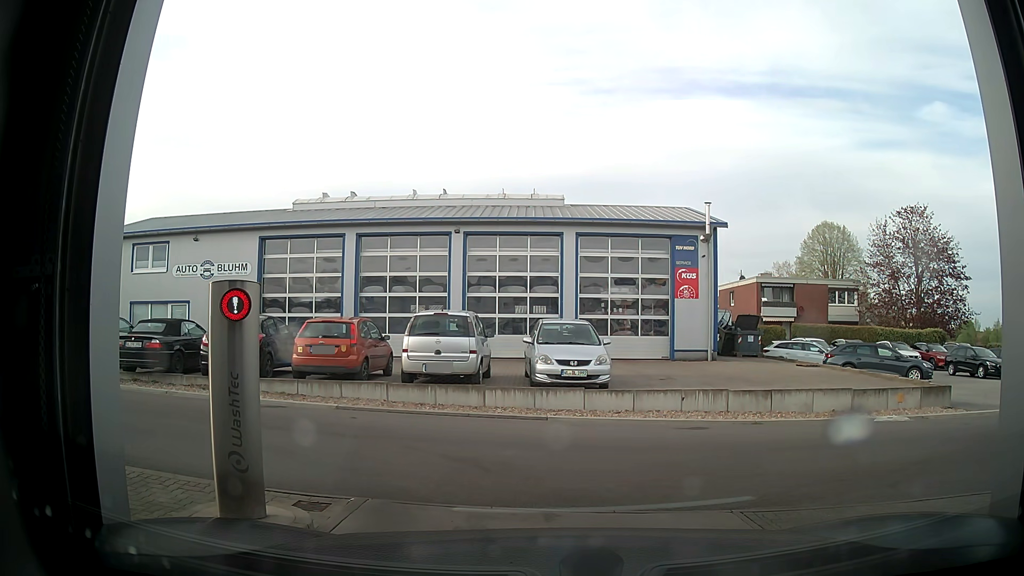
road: service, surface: asphalt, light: Day
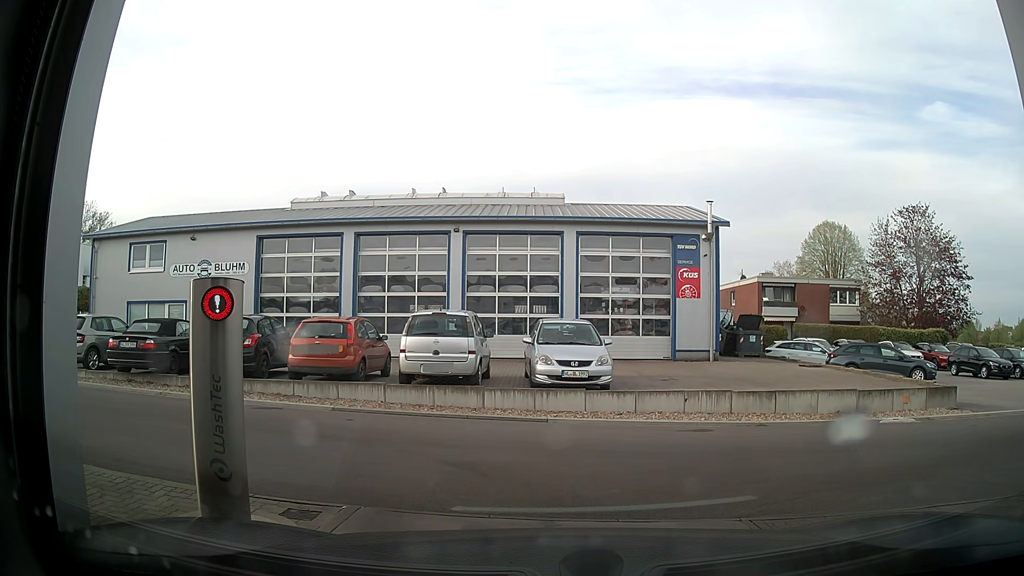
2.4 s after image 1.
(0.0, +0.2) m; 0°
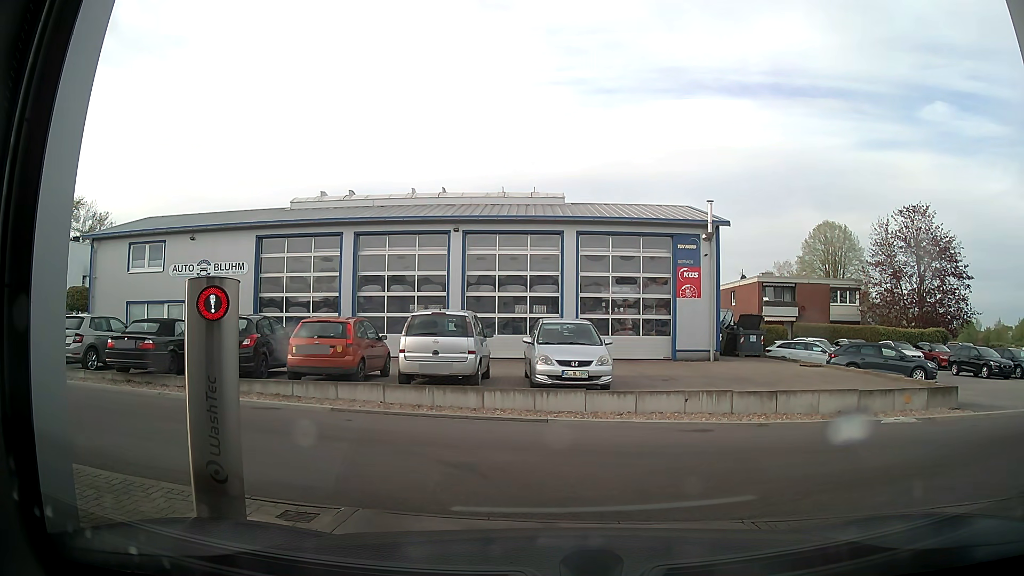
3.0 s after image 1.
(0.0, 0.0) m; 0°
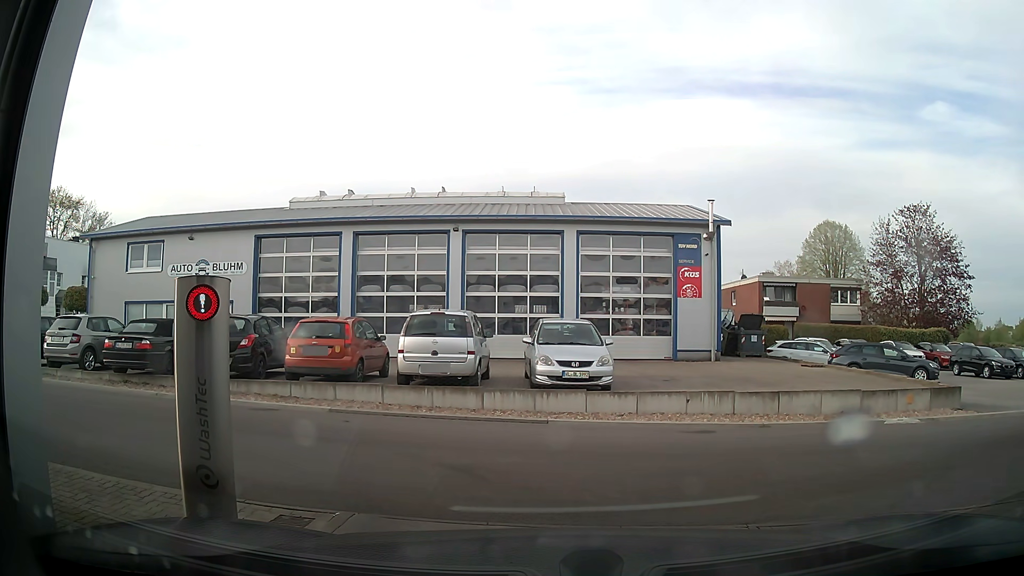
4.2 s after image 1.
(0.0, +0.1) m; 0°
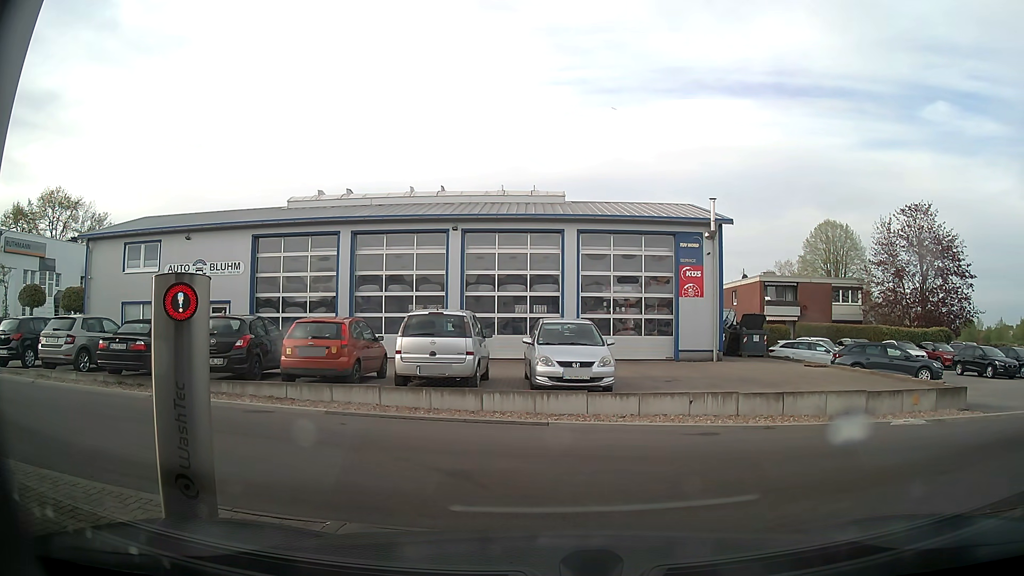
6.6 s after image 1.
(0.0, +0.2) m; 0°
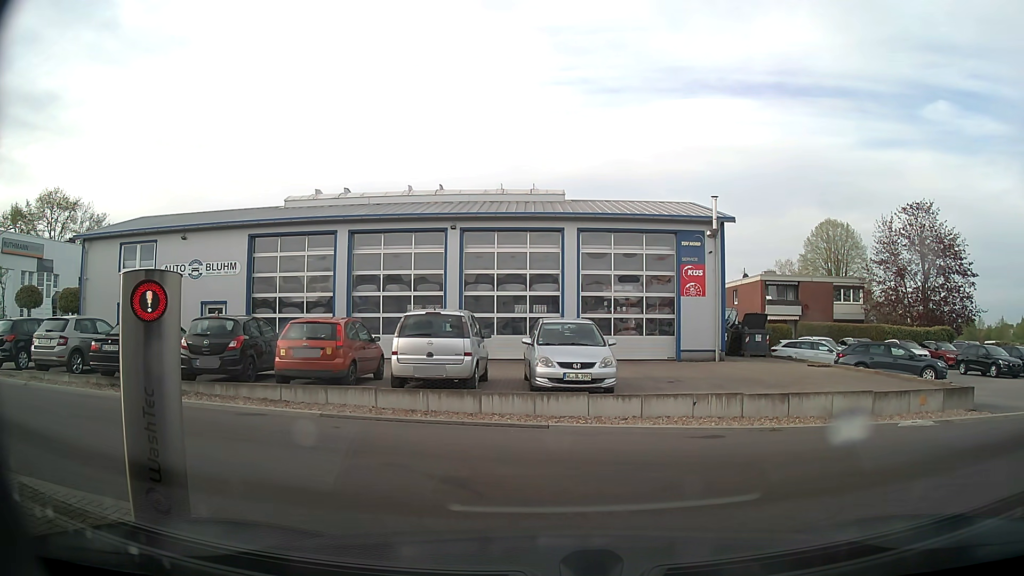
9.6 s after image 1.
(0.0, +0.3) m; 0°
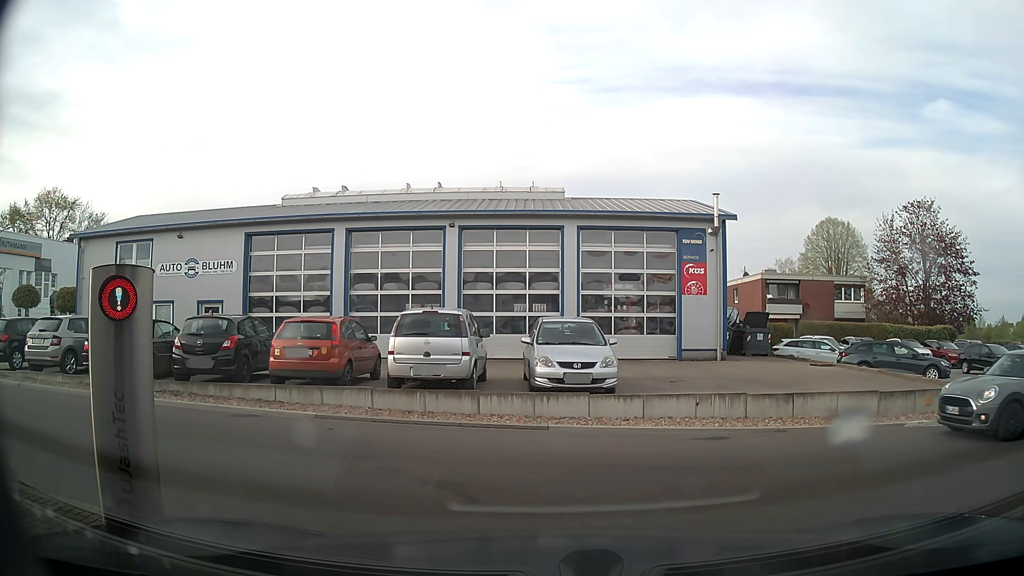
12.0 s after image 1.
(0.0, +0.2) m; 0°
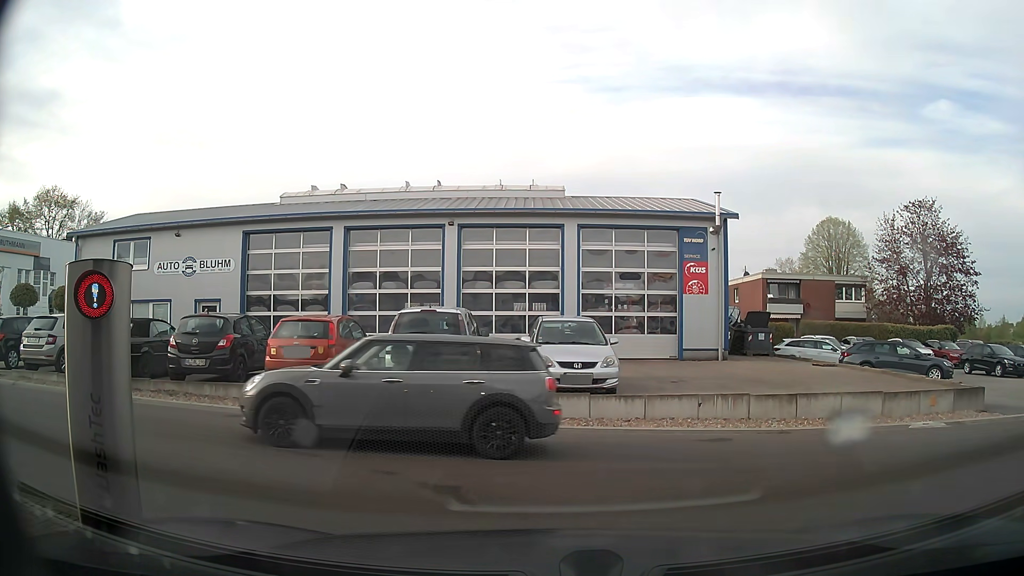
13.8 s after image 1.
(0.0, +0.2) m; 0°
